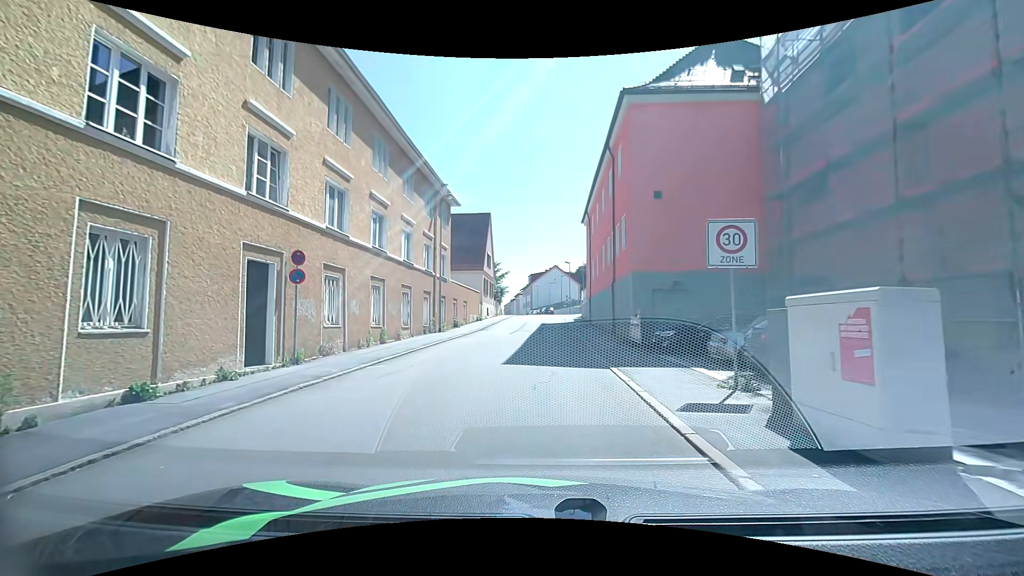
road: residential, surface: asphalt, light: Day
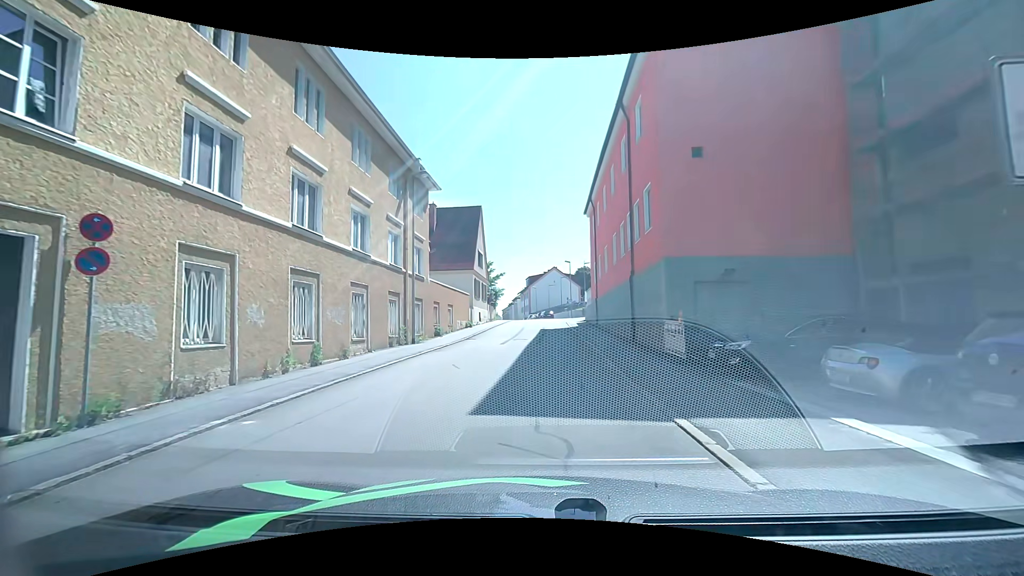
(+0.1, +6.0) m; +1°
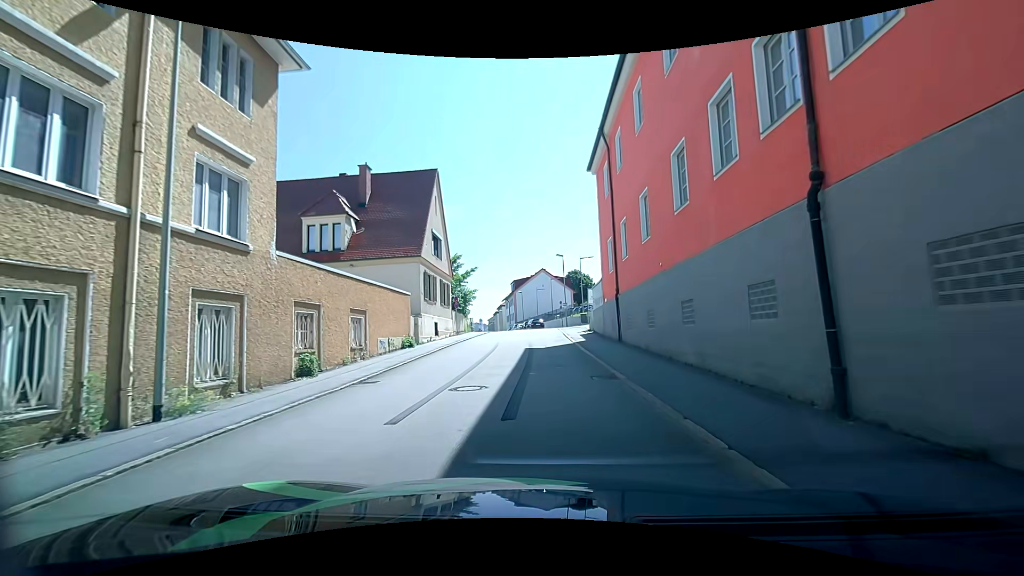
(+0.2, +15.2) m; 0°
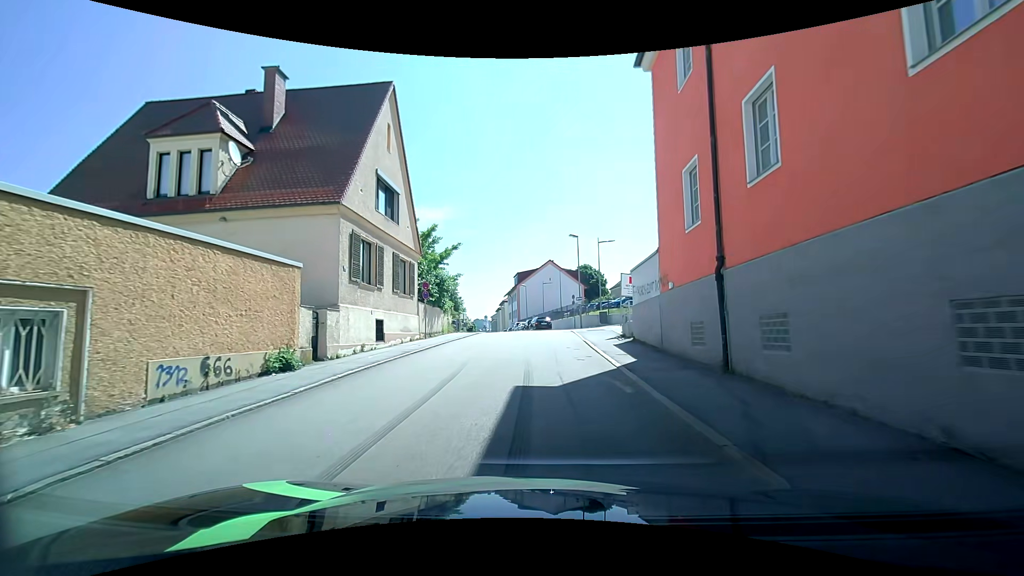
(+0.1, +12.1) m; -1°
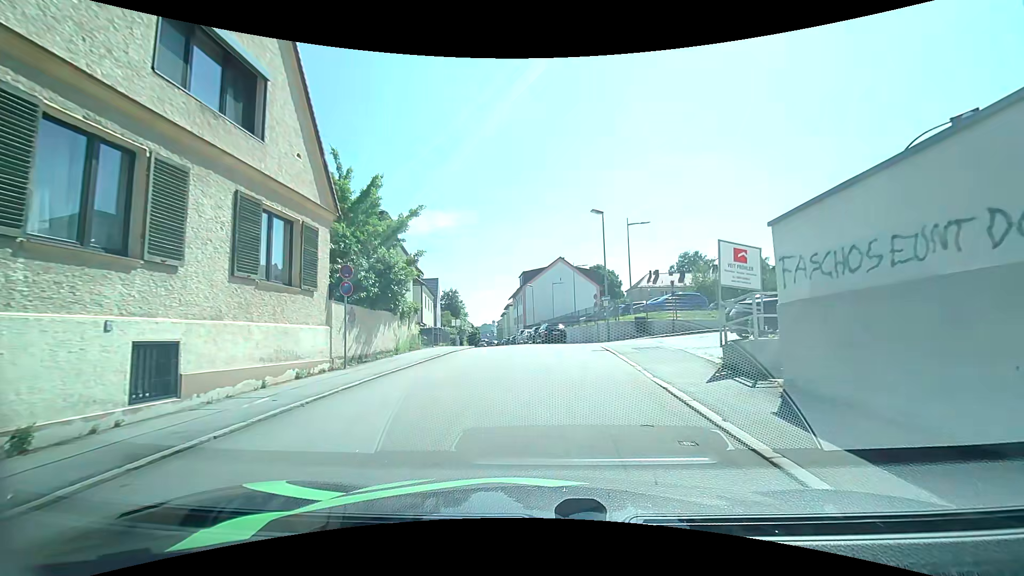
(+0.1, +11.8) m; 0°
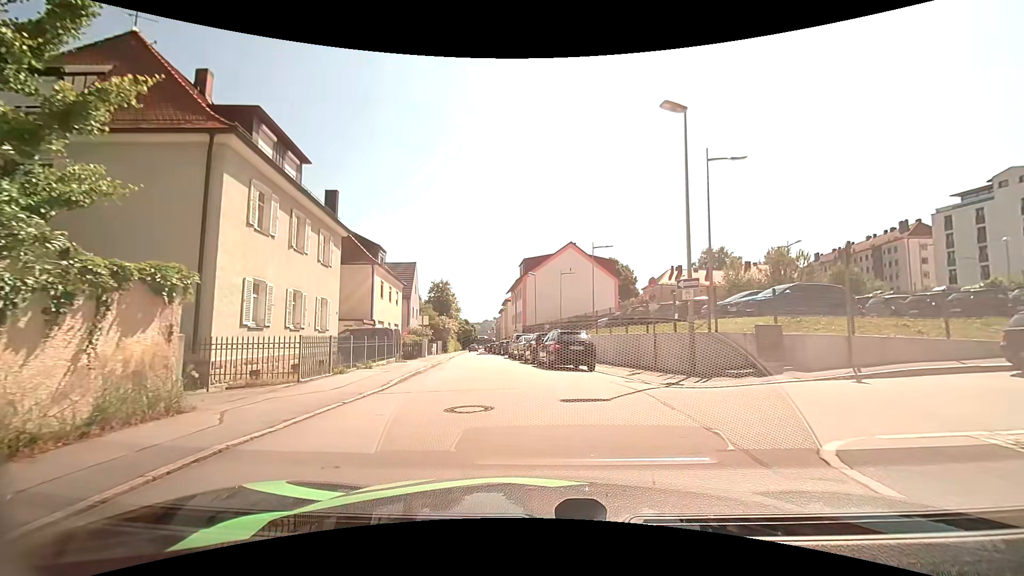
(-0.2, +15.6) m; 0°
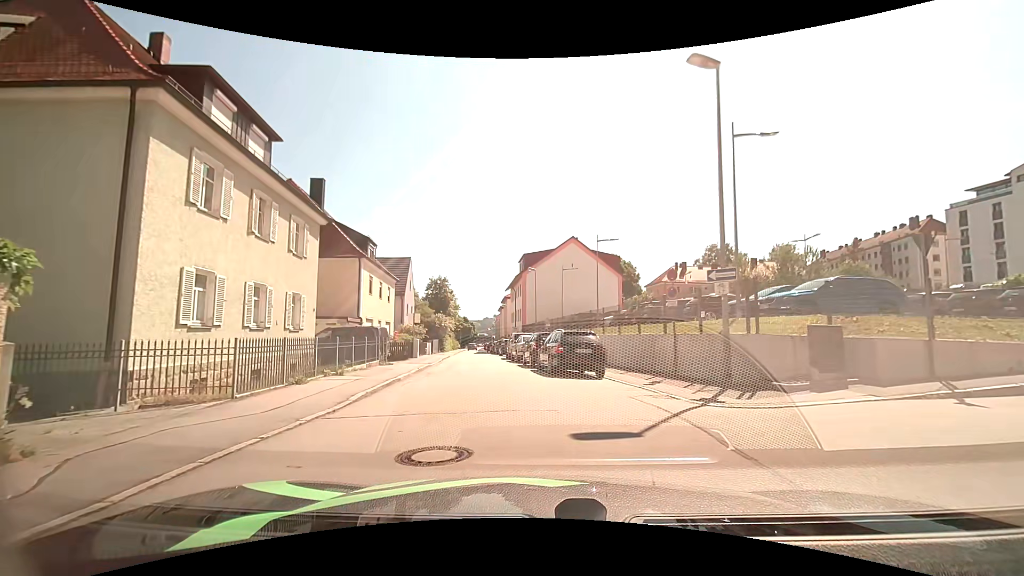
(0.0, +2.6) m; +1°
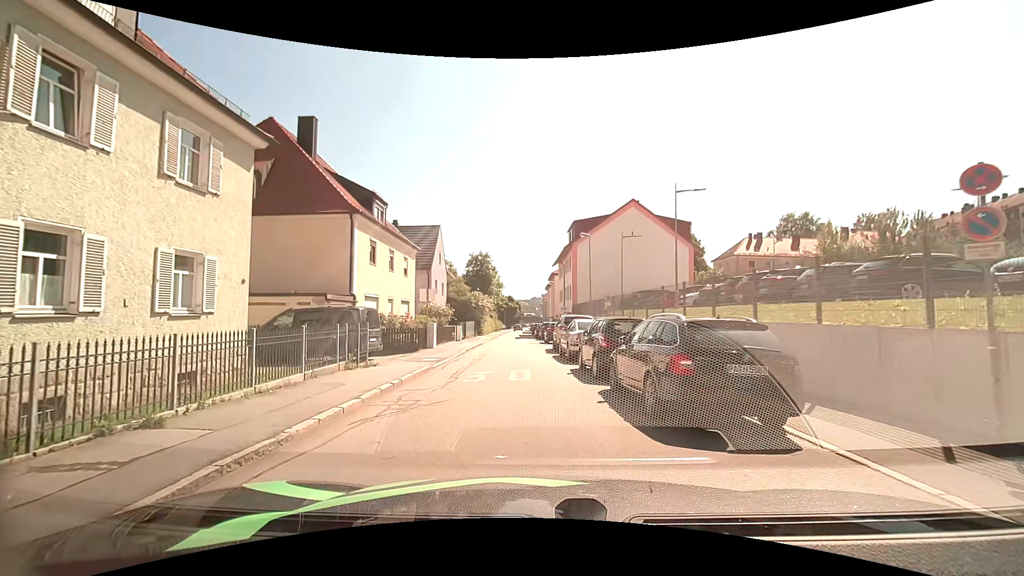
(-0.4, +8.9) m; -6°
